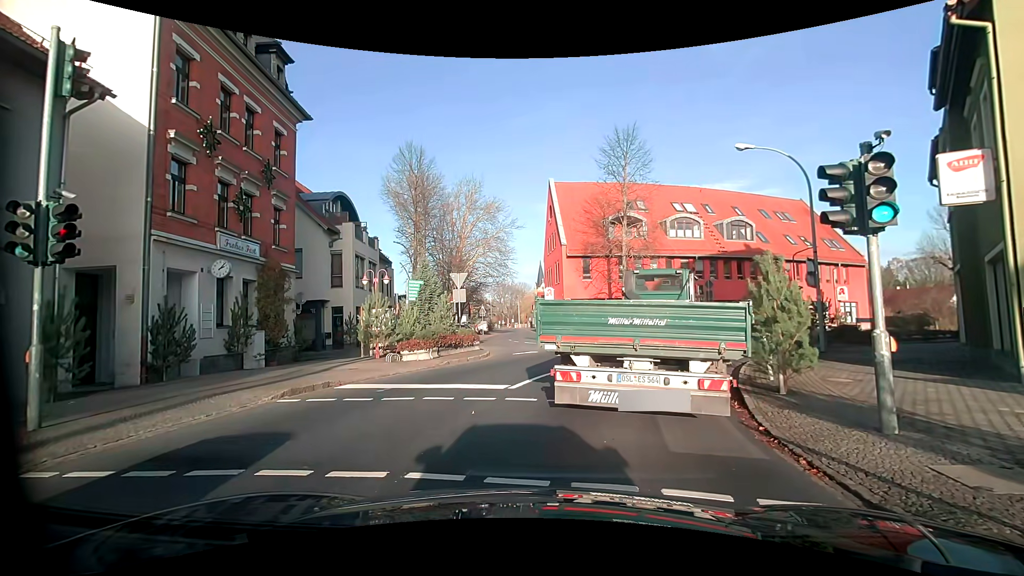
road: primary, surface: asphalt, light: Day
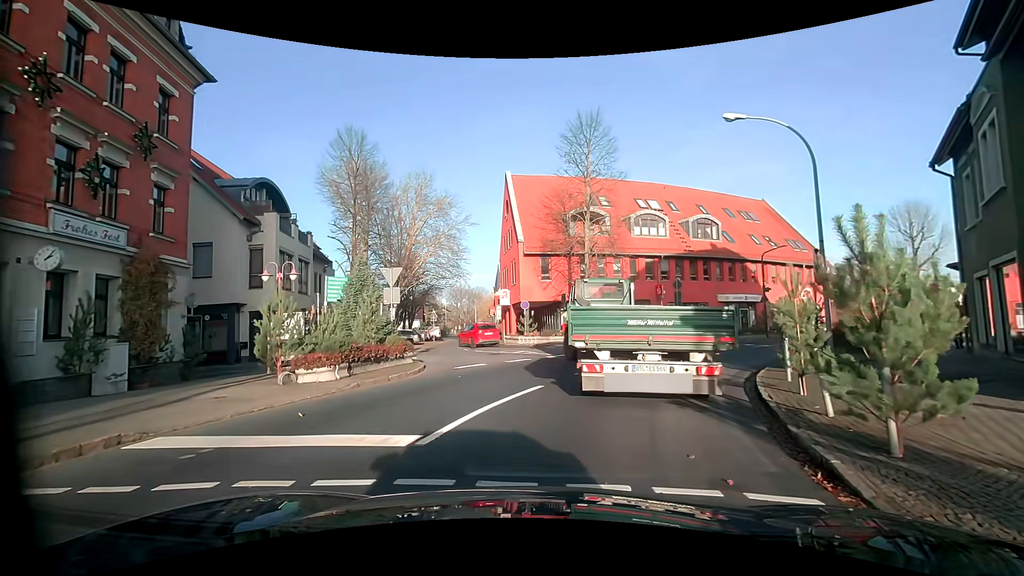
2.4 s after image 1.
(+0.3, +4.5) m; +7°
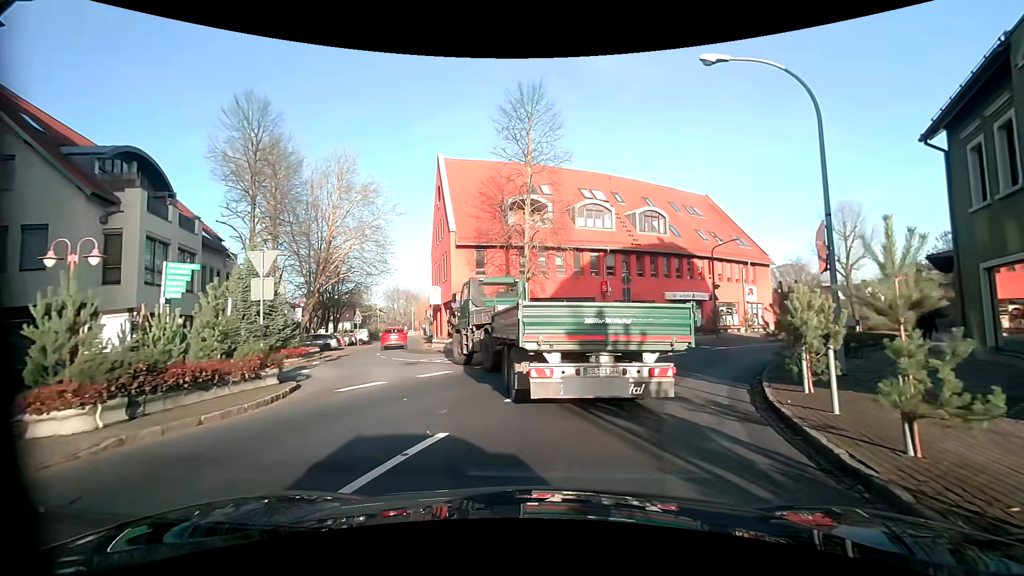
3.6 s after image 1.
(+0.2, +4.6) m; +6°
(+1, +10) (+5, +19) (+11, +27) (+18, +34) (+25, +41) (+33, +48) (+41, +54) (+49, +60) (+58, +65) (+66, +70) m
